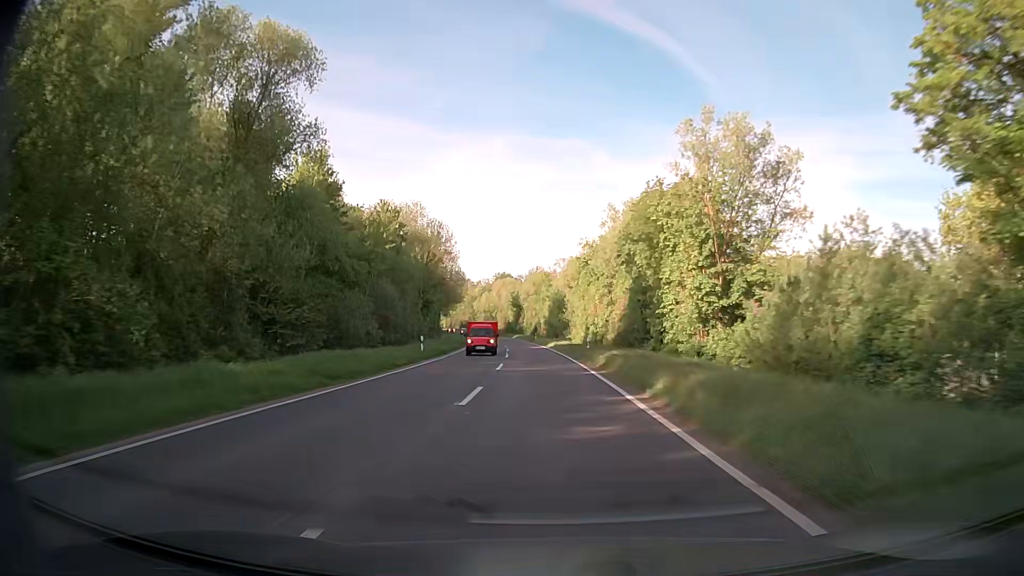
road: secondary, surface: asphalt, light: Day
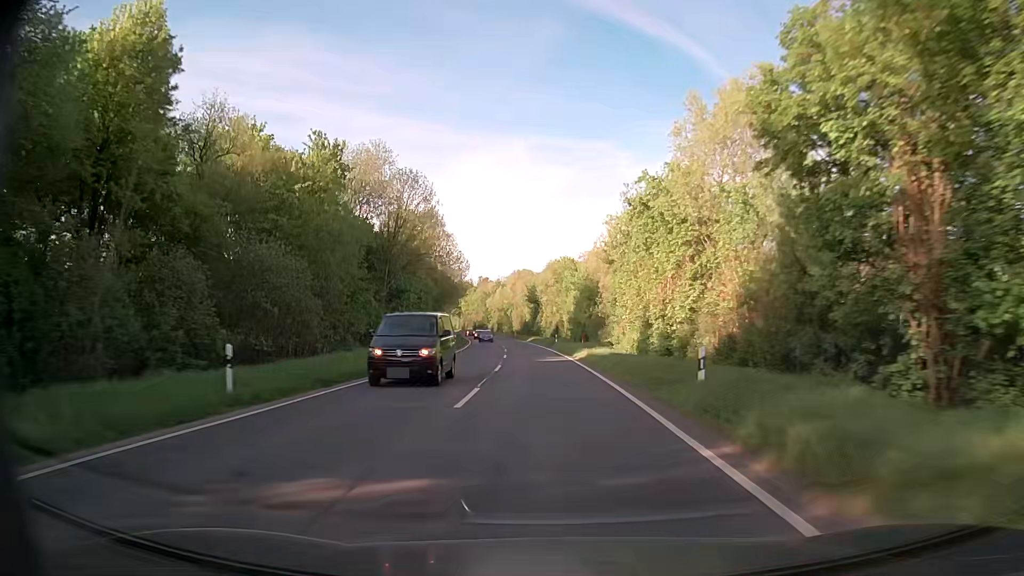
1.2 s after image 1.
(-0.3, +25.3) m; -2°
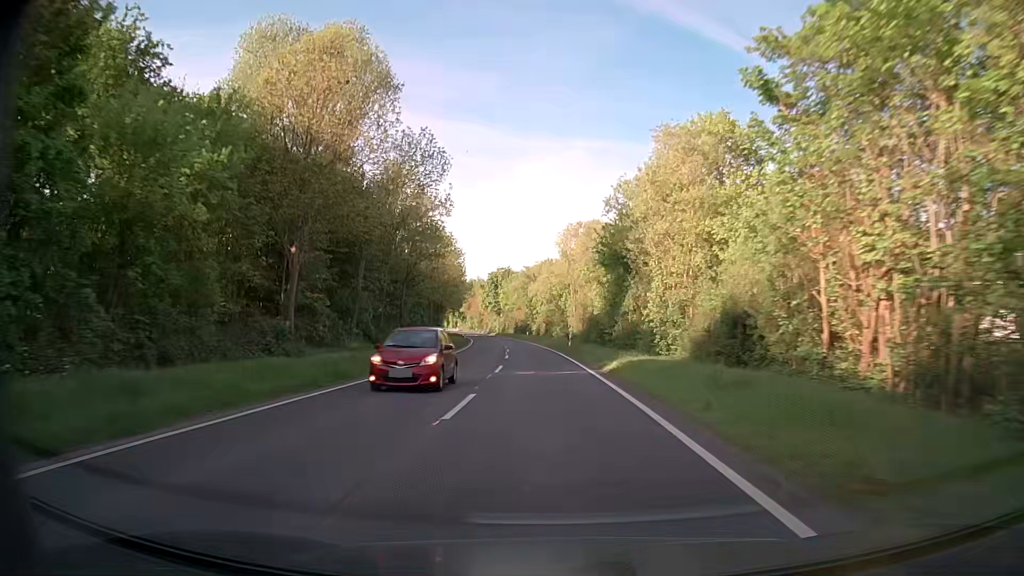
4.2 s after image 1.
(-2.7, +63.2) m; -5°
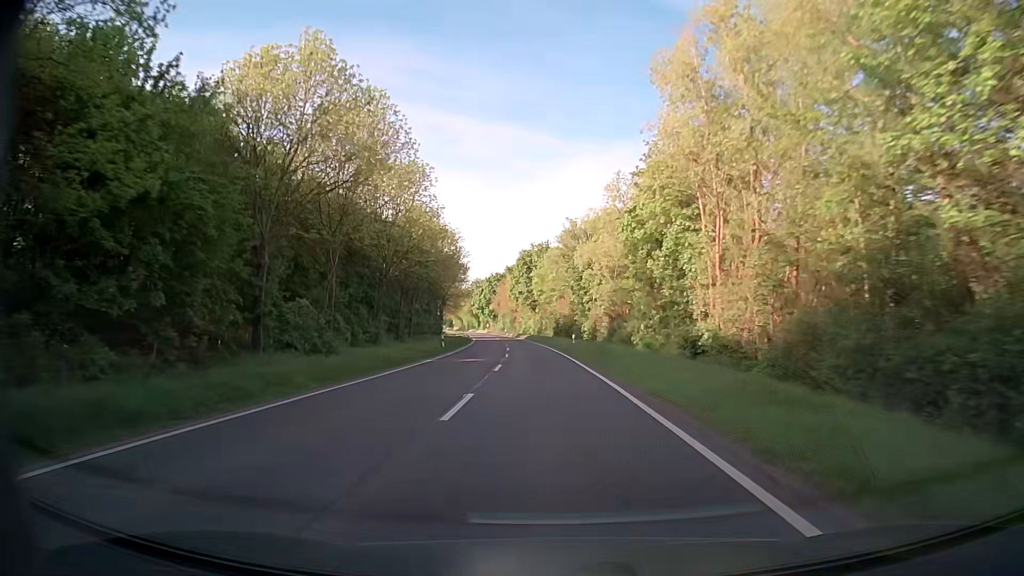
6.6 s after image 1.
(-1.7, +50.6) m; -4°
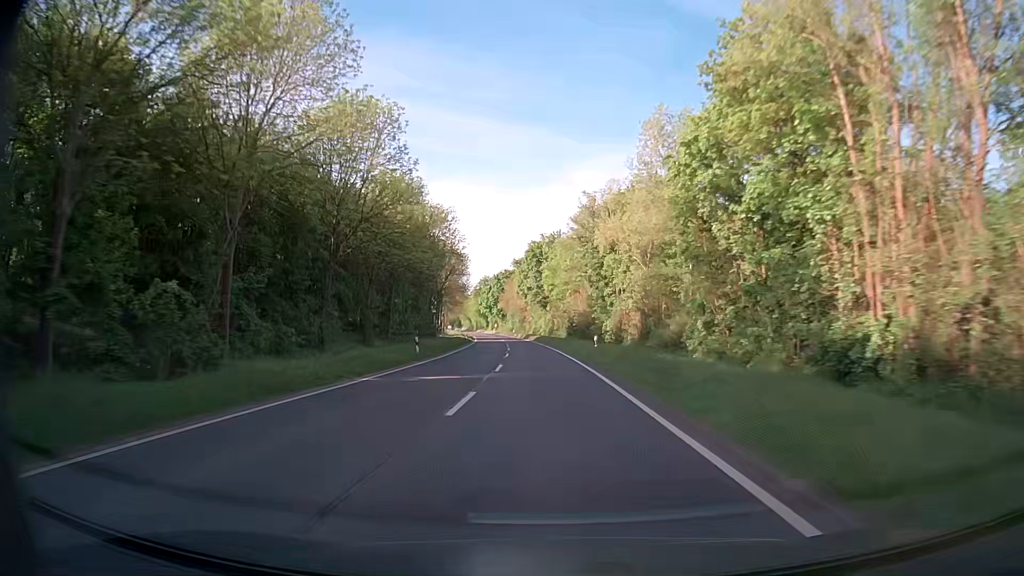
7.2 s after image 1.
(-0.1, +12.6) m; -1°
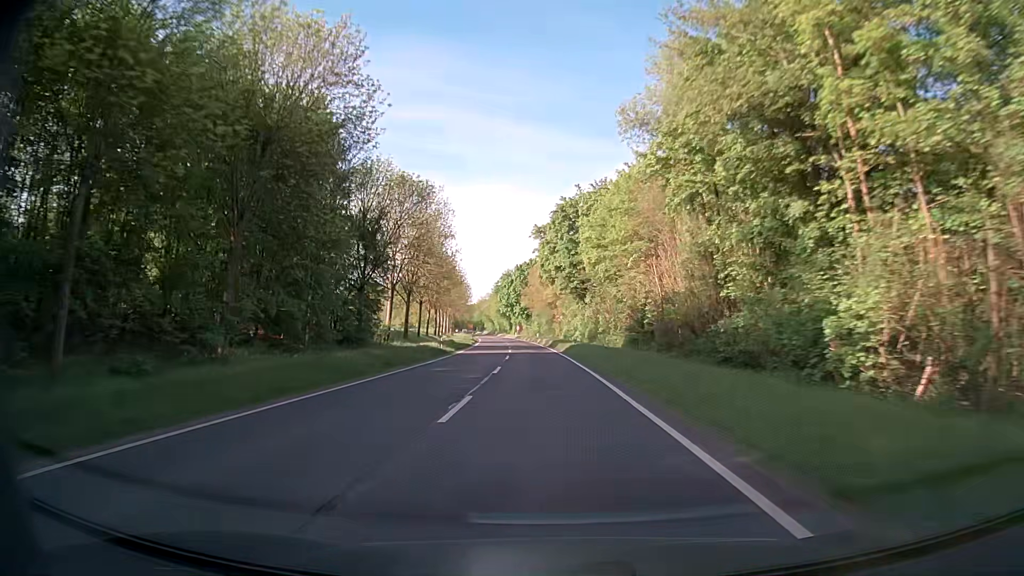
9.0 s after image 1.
(-1.1, +37.9) m; -3°
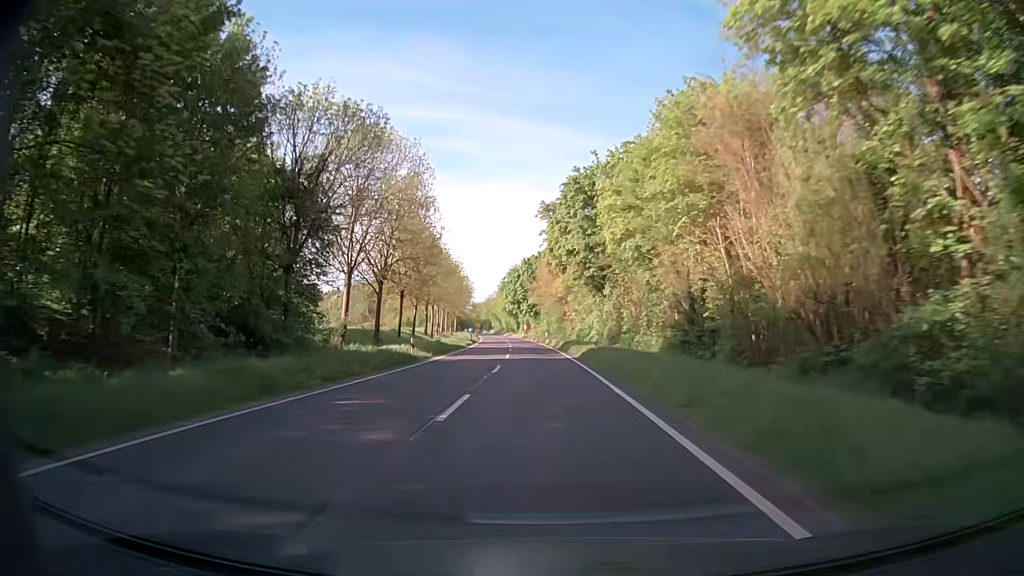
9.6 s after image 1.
(-0.1, +12.6) m; -1°
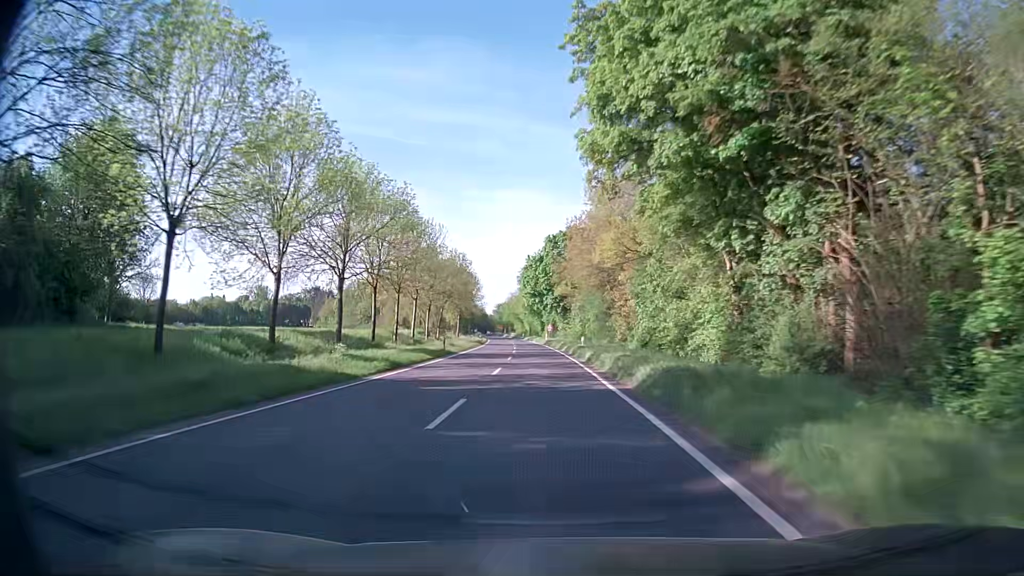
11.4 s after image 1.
(-0.8, +38.0) m; -3°
(0, +10) (0, +20) (0, +30) (0, +40) (-1, +50) (-1, +60) (-2, +70) (-2, +80) (-3, +90) (-4, +100) m
